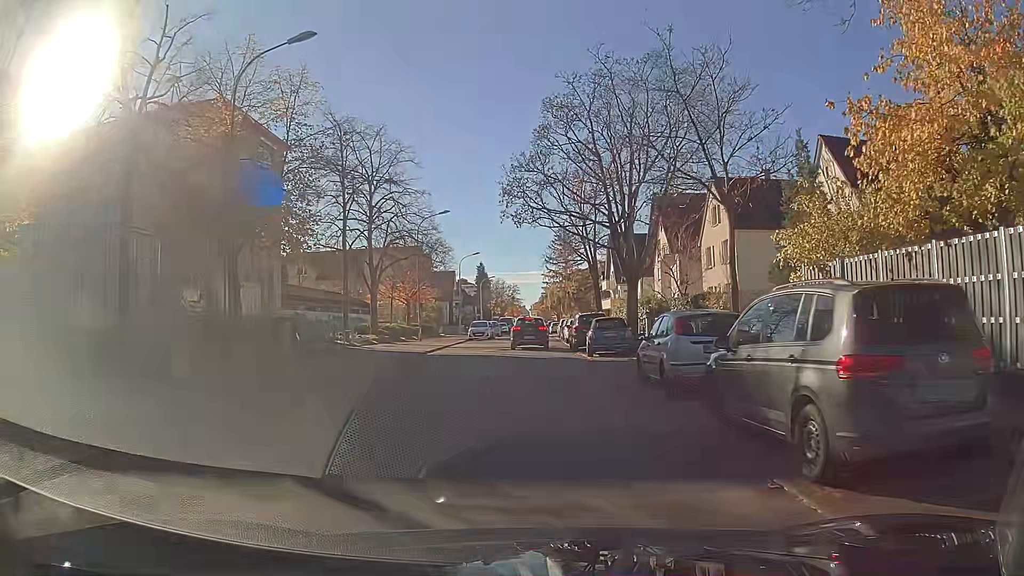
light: Day
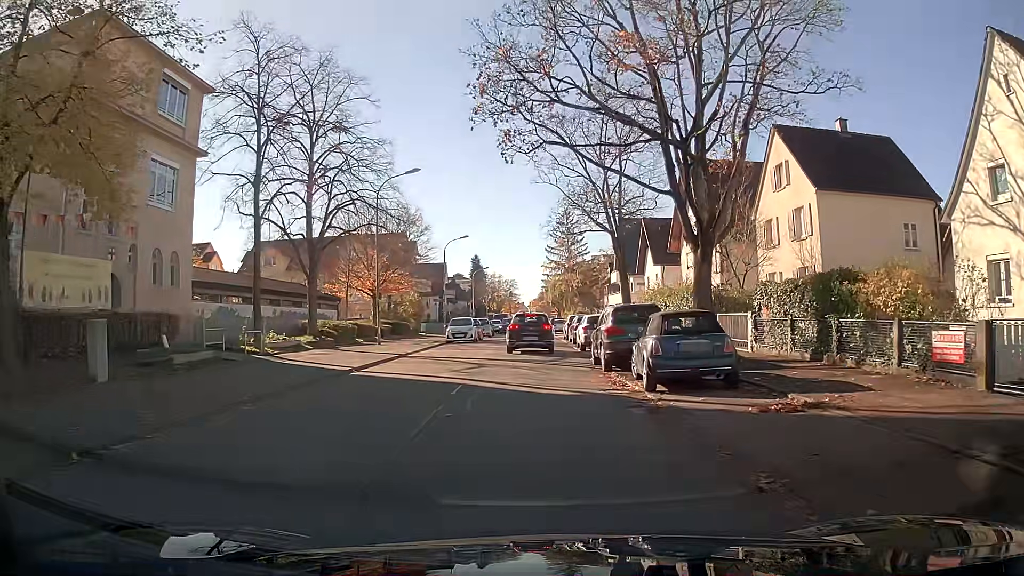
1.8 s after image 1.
(0.0, +12.5) m; +1°
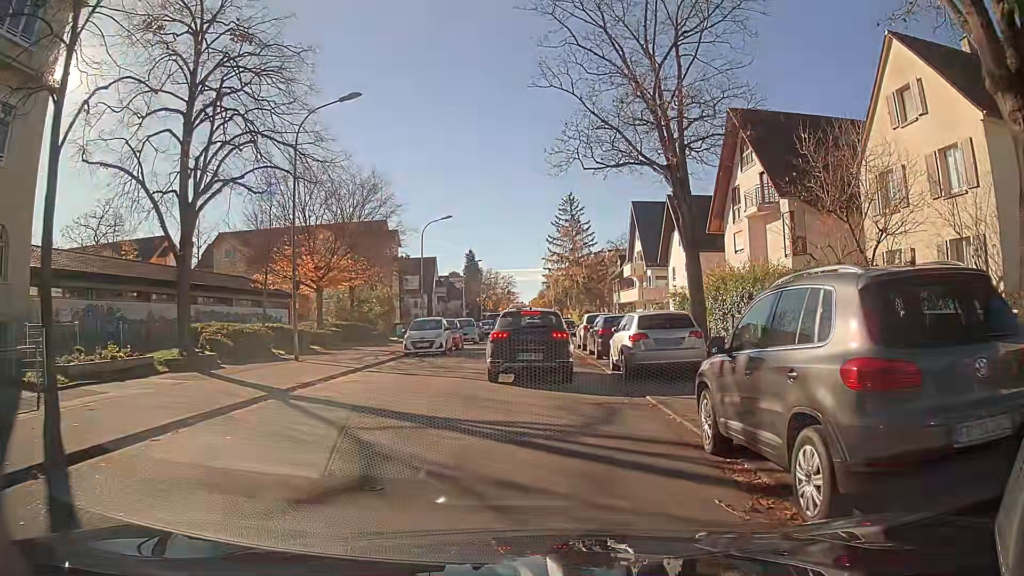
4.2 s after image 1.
(+0.1, +12.4) m; +1°
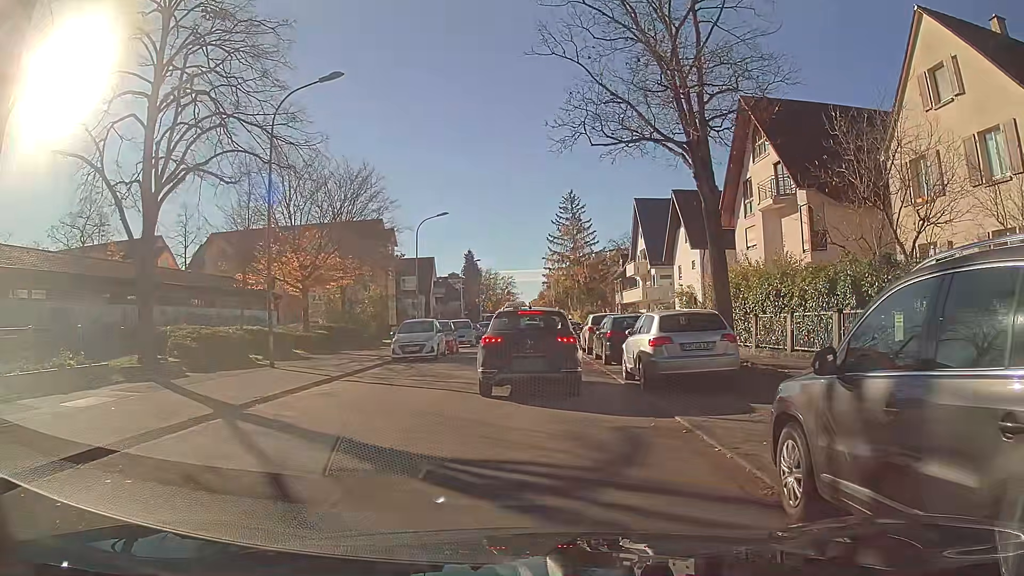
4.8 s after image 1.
(0.0, +2.2) m; 0°
(0, +10) (0, +20) (-1, +30) (-1, +40) (-1, +50) (-1, +60) (-1, +70) (-1, +80) (-1, +90) (-2, +100) m
